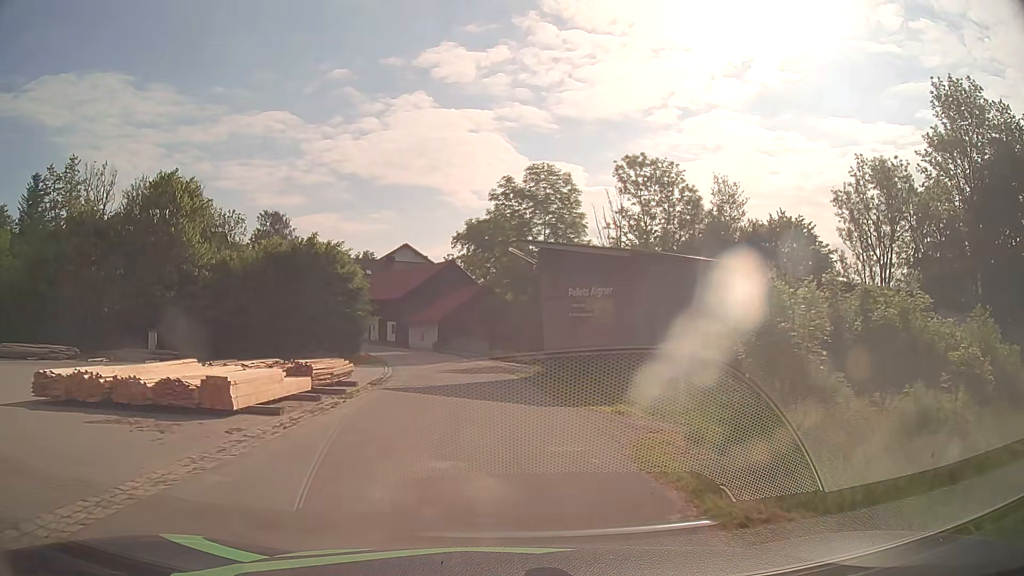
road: unclassified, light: Day
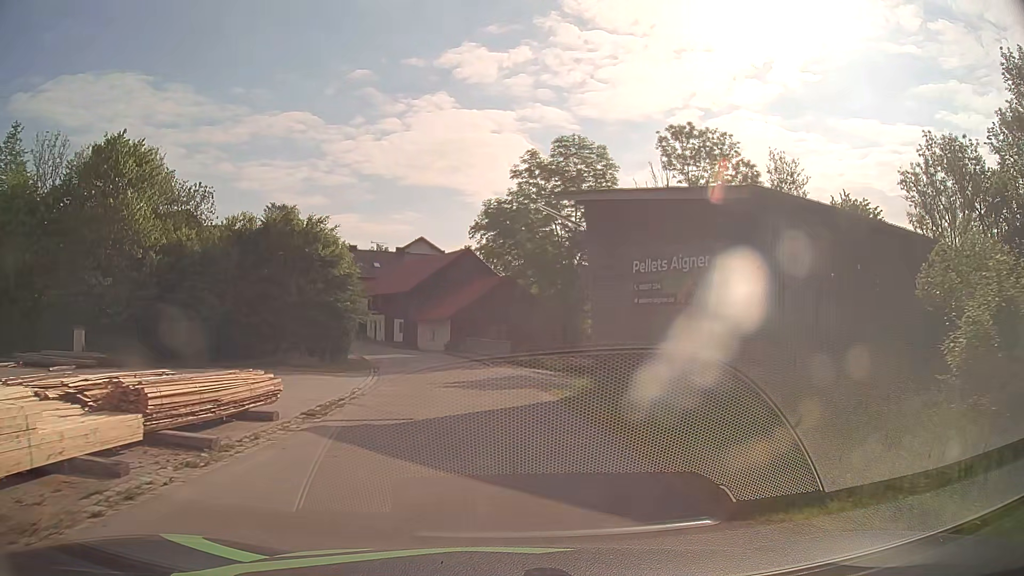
(-0.2, +9.2) m; -2°
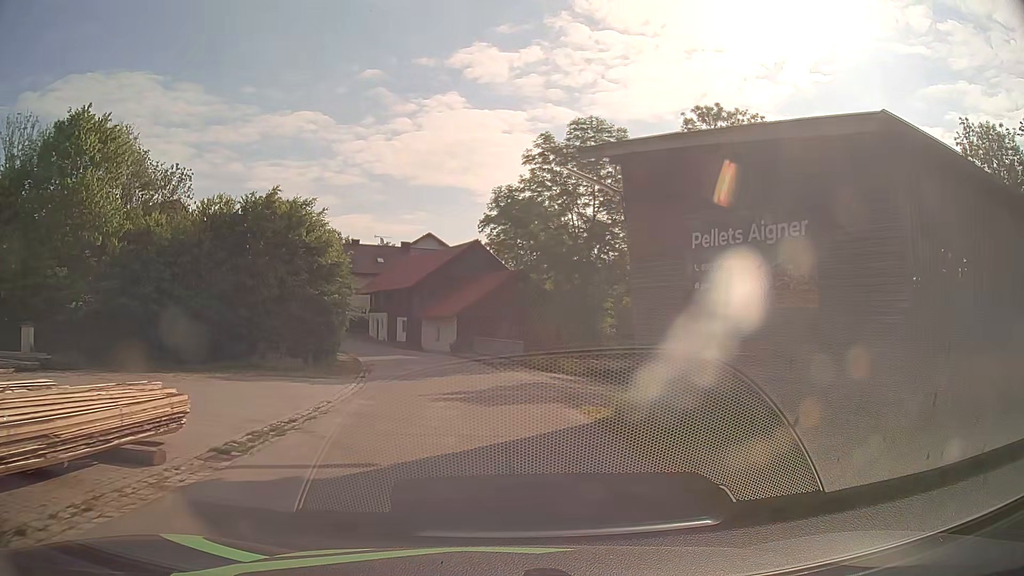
(-0.1, +4.6) m; -1°
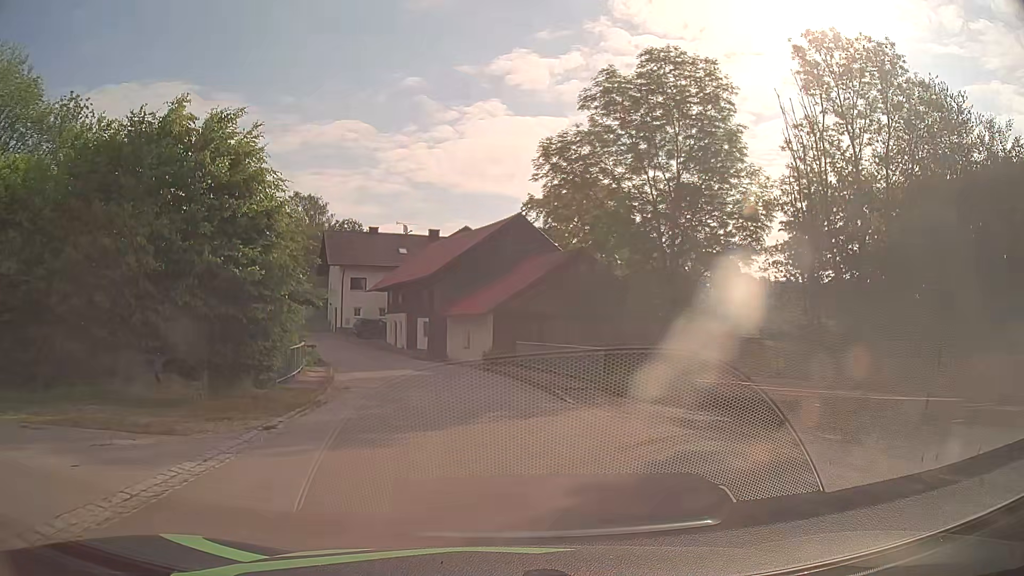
(-0.5, +13.7) m; -4°
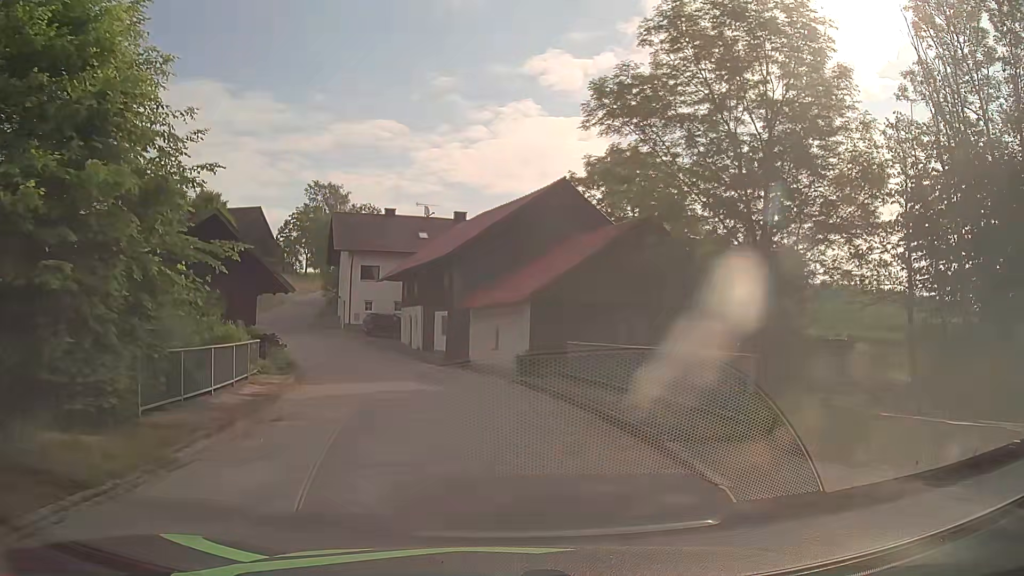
(-0.2, +9.0) m; -2°
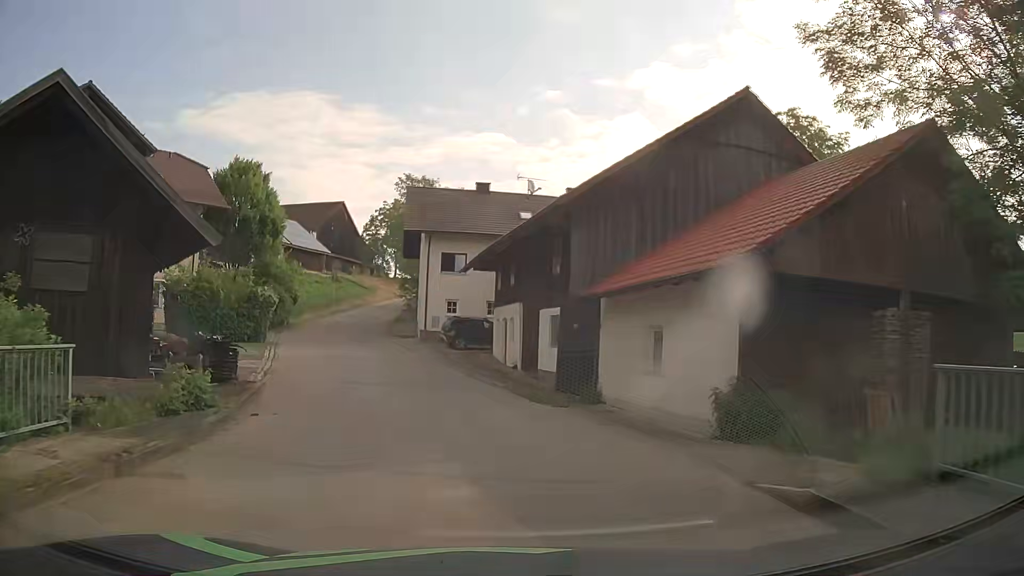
(-1.0, +13.2) m; -10°
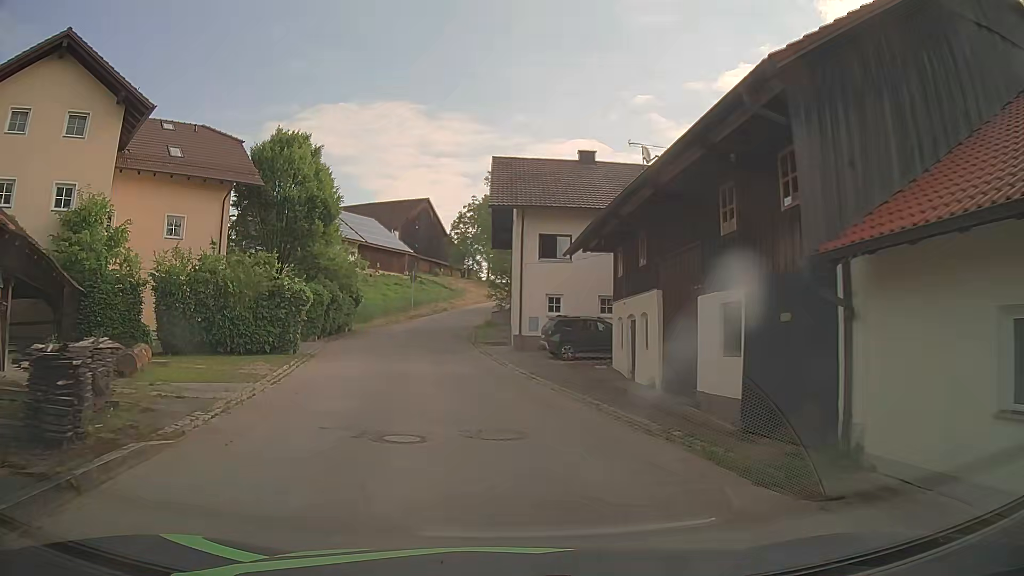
(-0.5, +8.7) m; -8°
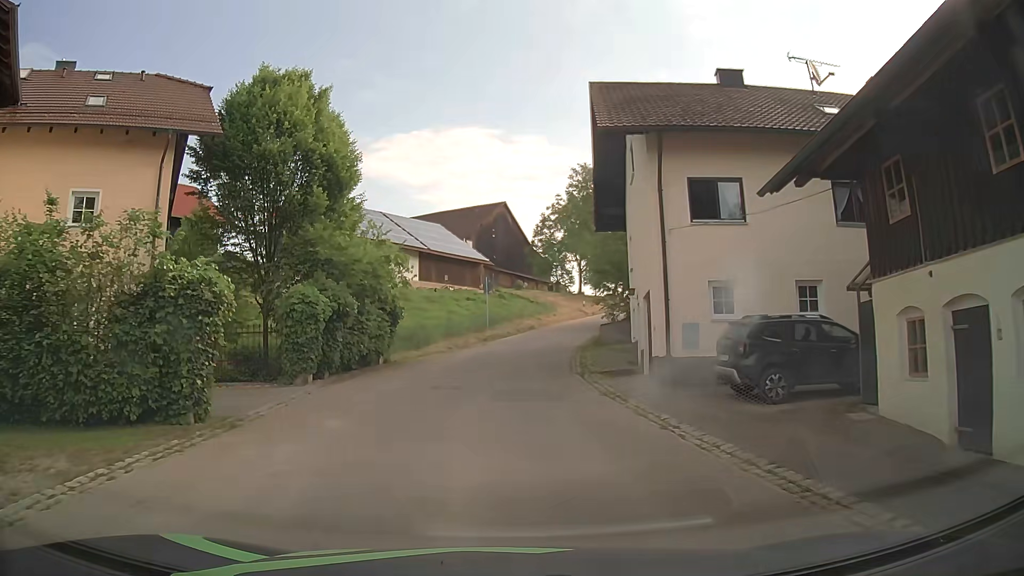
(-0.9, +12.8) m; -8°
